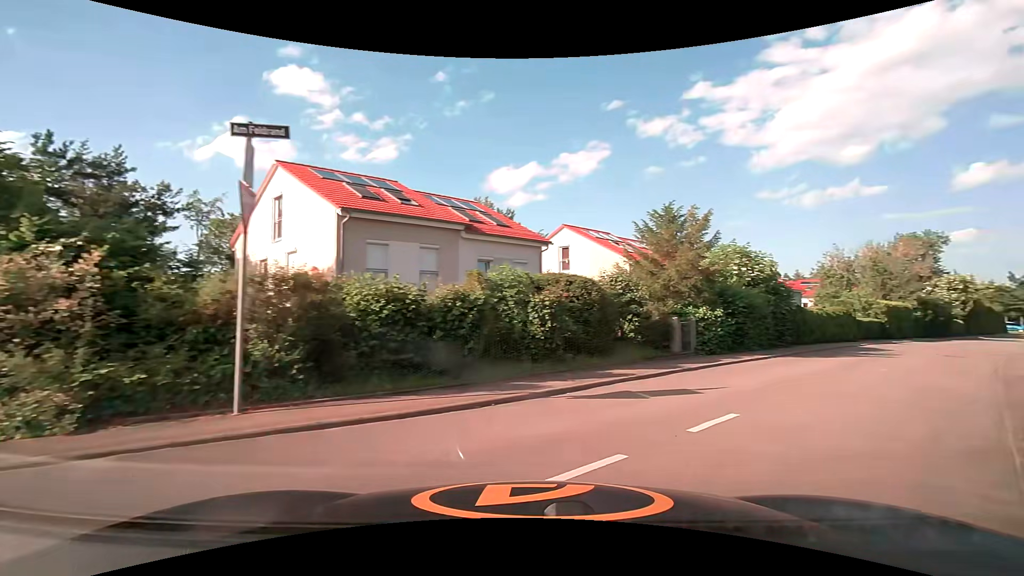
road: residential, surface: asphalt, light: Day
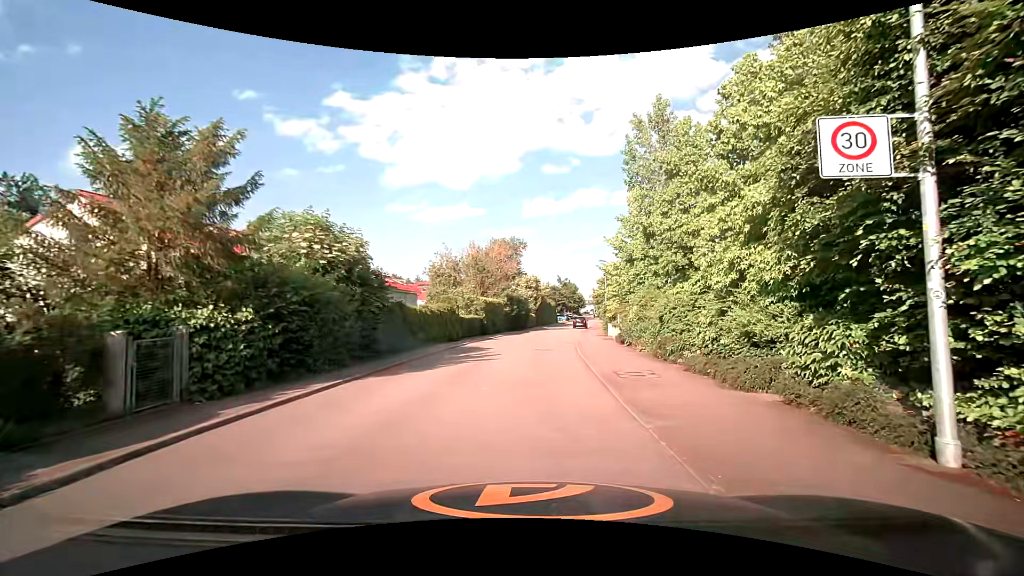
(+3.4, +7.4) m; +39°
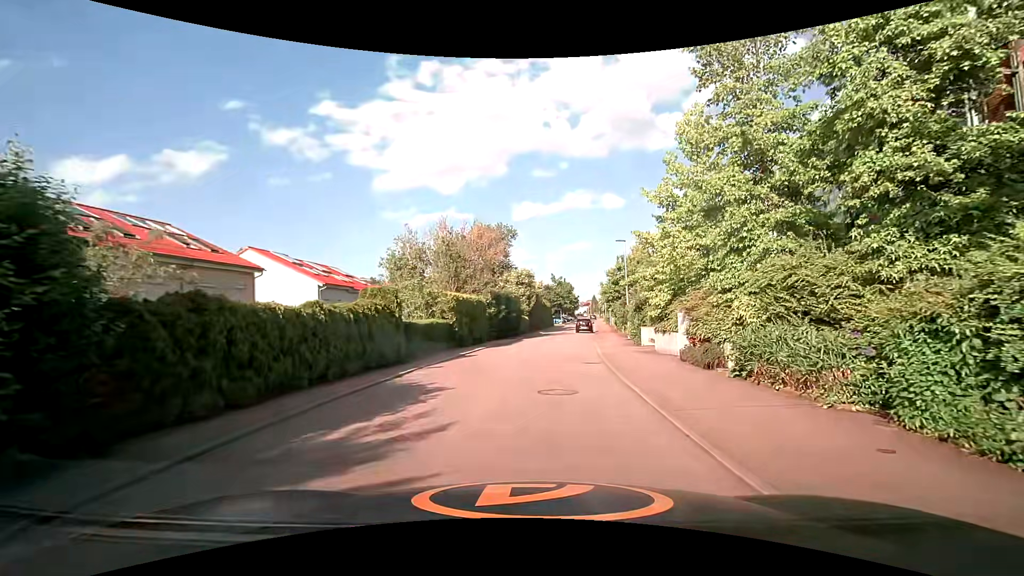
(+0.1, +11.8) m; +1°
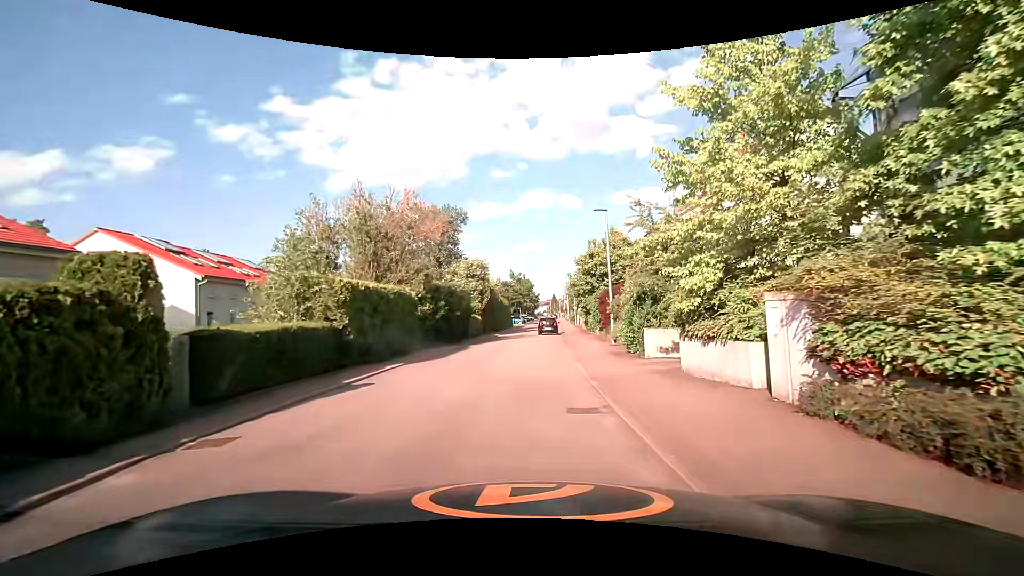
(+0.6, +8.7) m; +5°
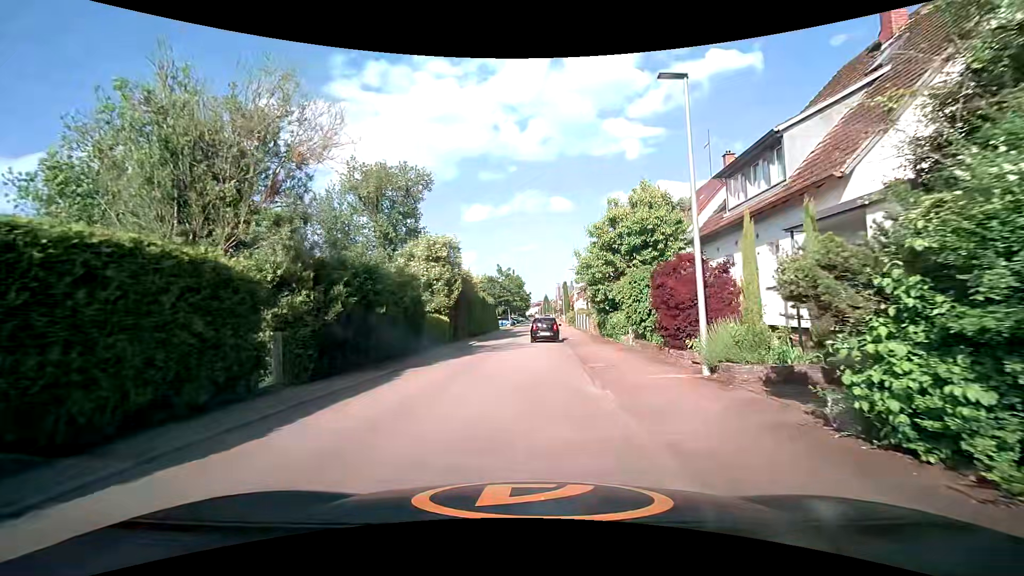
(+0.3, +12.5) m; +2°
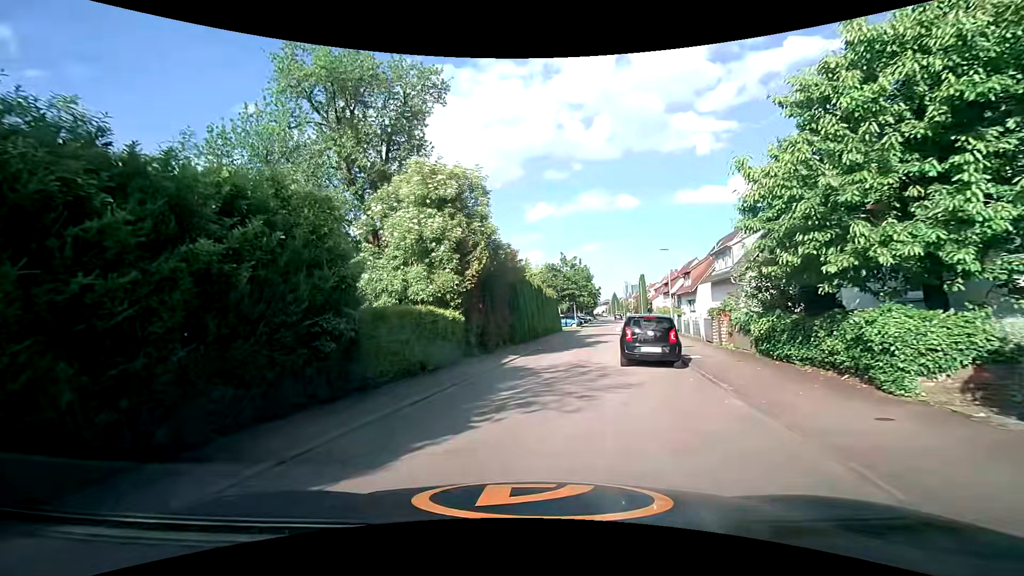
(-0.3, +13.7) m; -8°
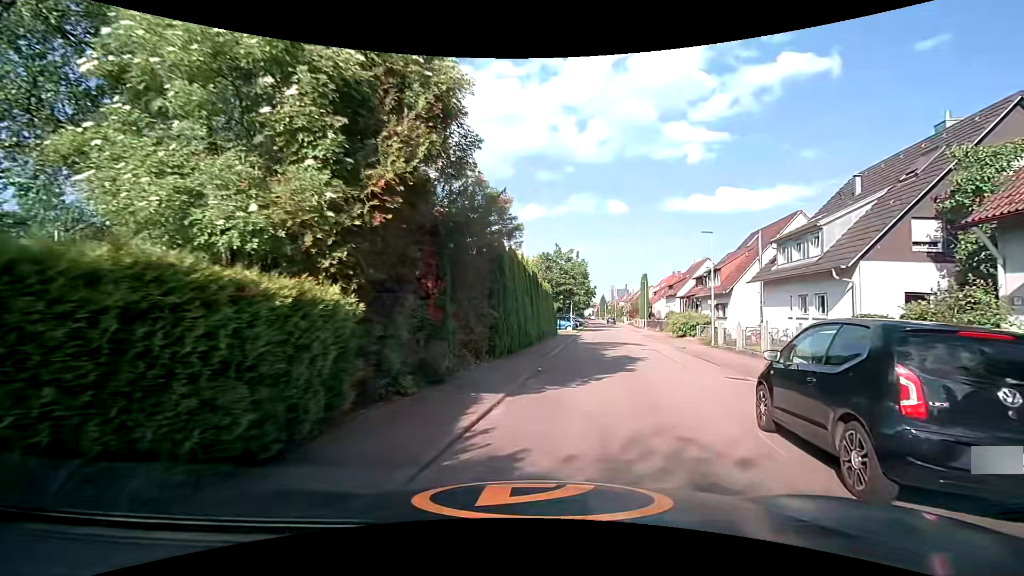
(-0.3, +9.9) m; +2°
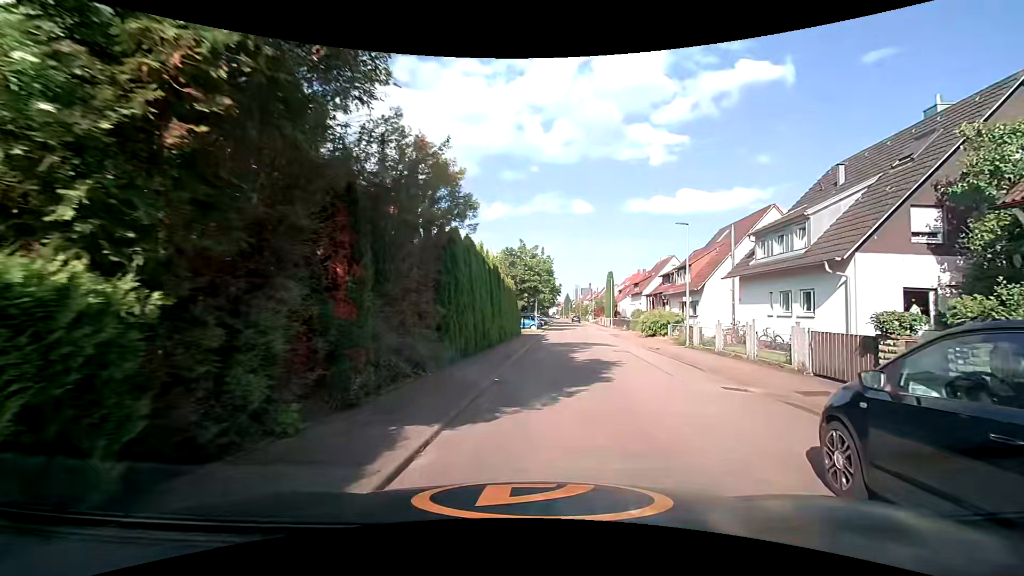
(+0.1, +2.6) m; +5°
(+1, +10) (+2, +20) (+4, +30) (+4, +40) (+5, +50) (+5, +60) (+6, +70) (+7, +80) (+7, +90) (+6, +100) m
